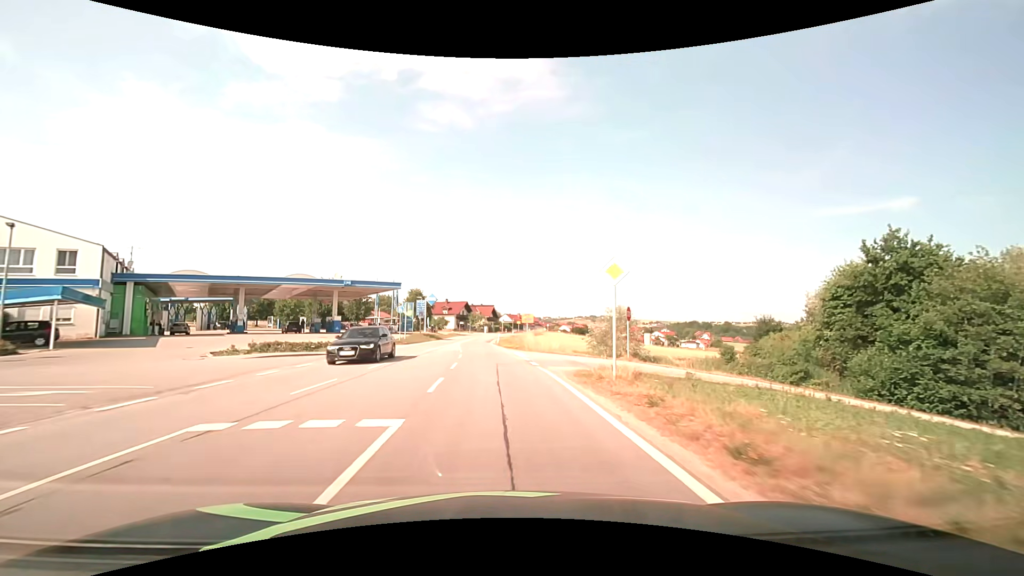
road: secondary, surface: asphalt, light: Day
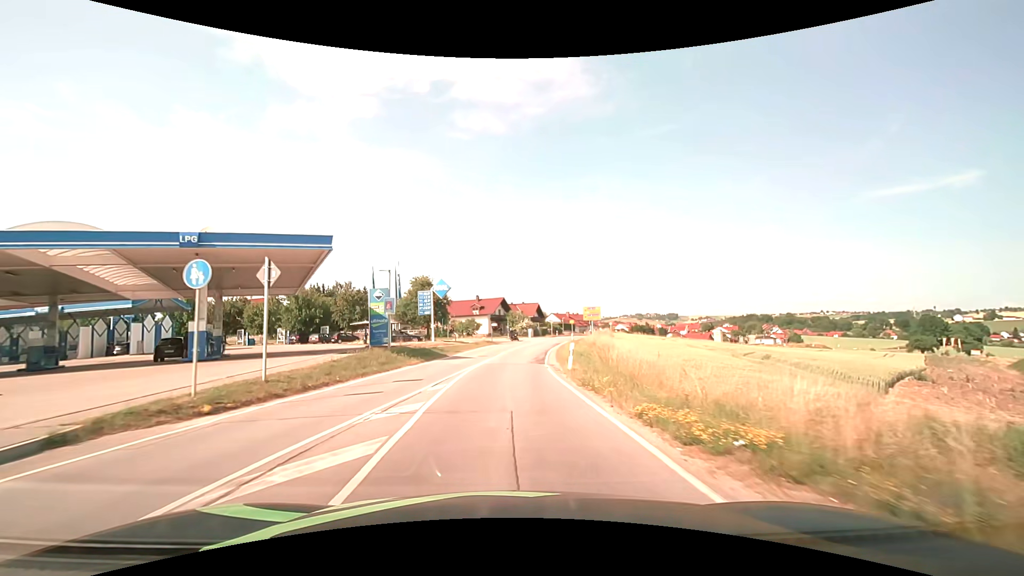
(-1.4, +31.1) m; -5°
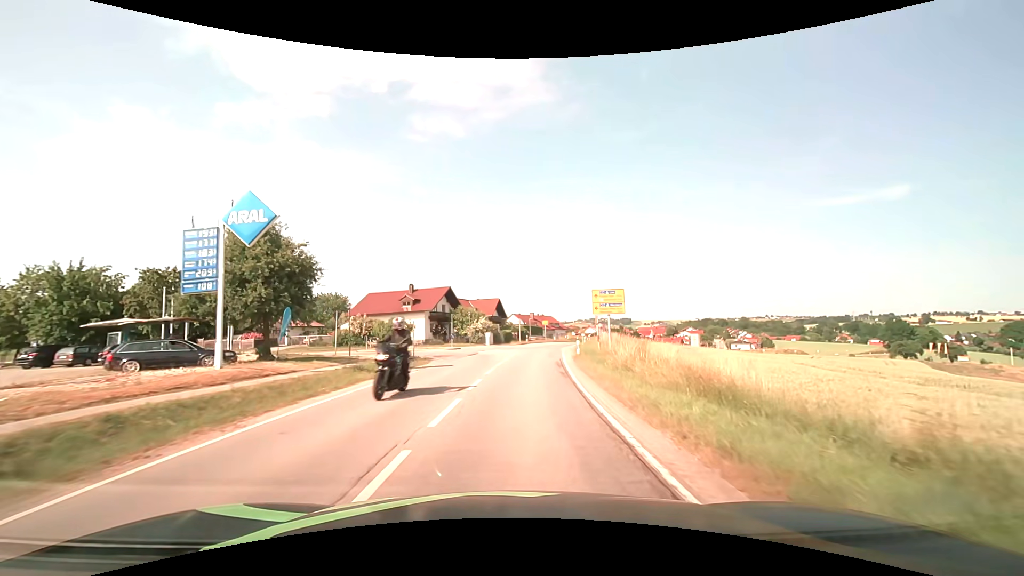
(+0.8, +31.1) m; +5°
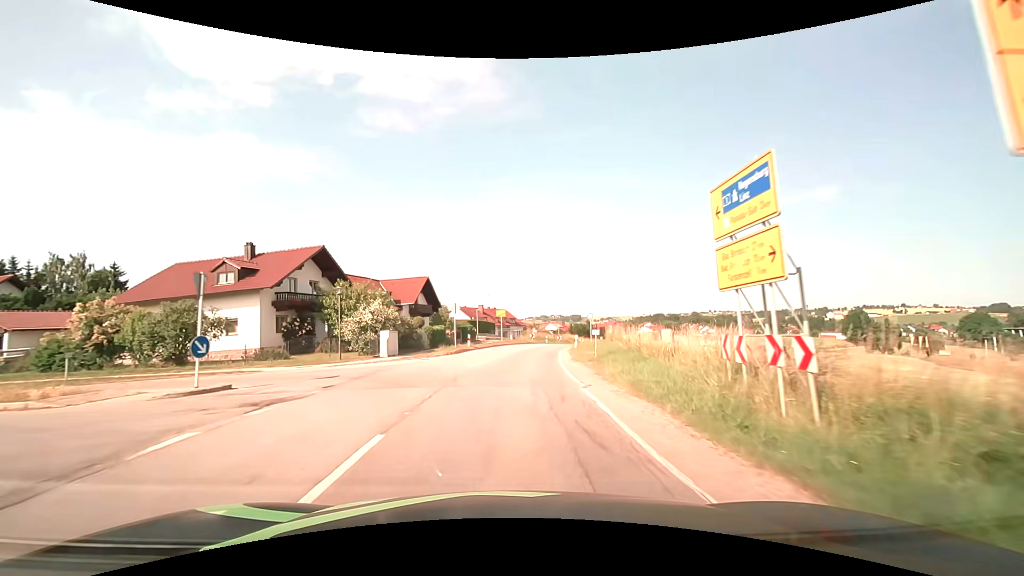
(+1.7, +30.9) m; +6°
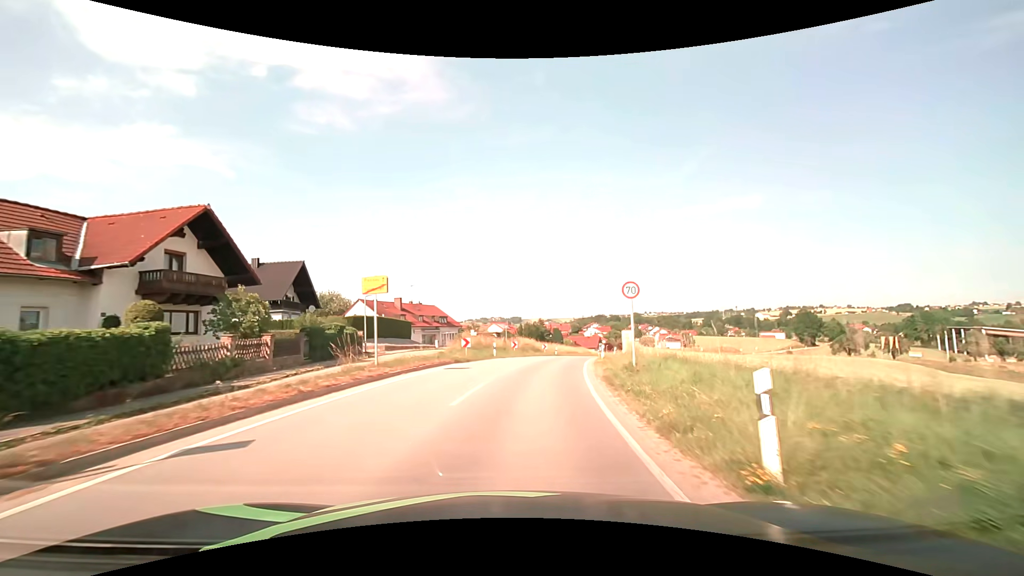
(+1.6, +31.0) m; +6°
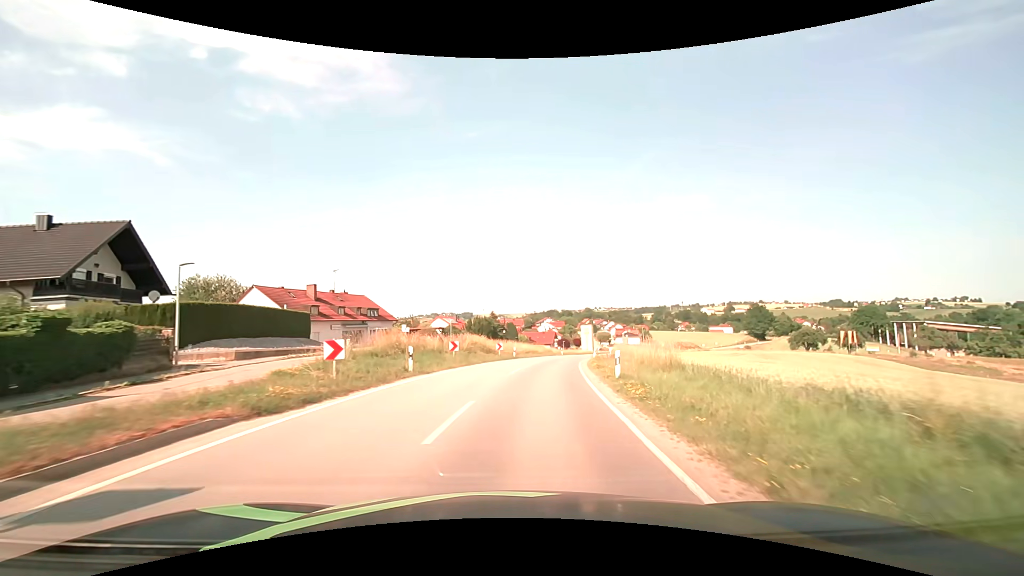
(+0.8, +15.5) m; +6°
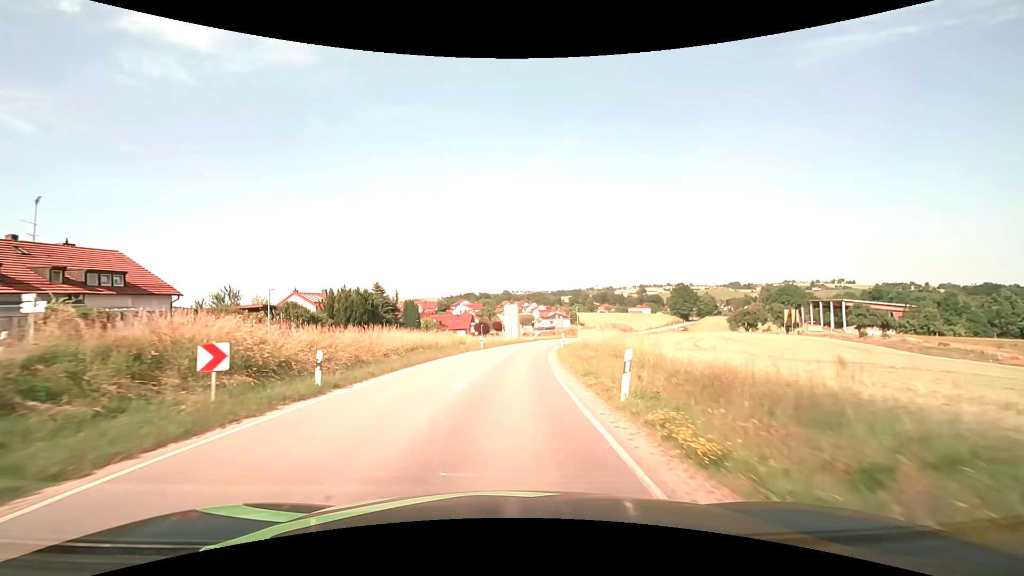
(+2.9, +31.5) m; +10°
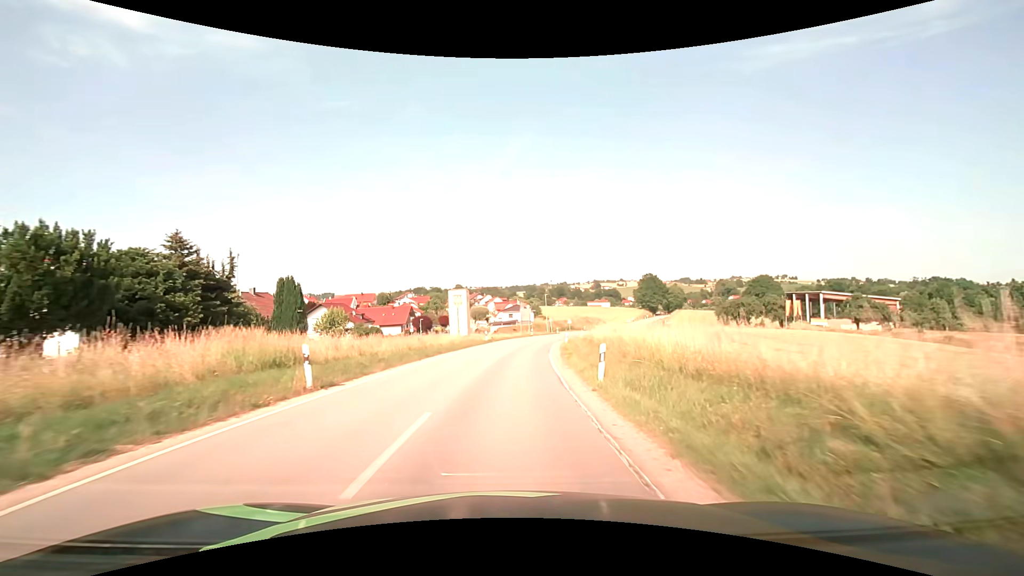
(+1.1, +32.1) m; +5°
(0, +10) (0, +20) (+1, +30) (+2, +40) (+3, +50) (+5, +60) (+7, +70) (+9, +79) (+12, +89) (+16, +98) m
